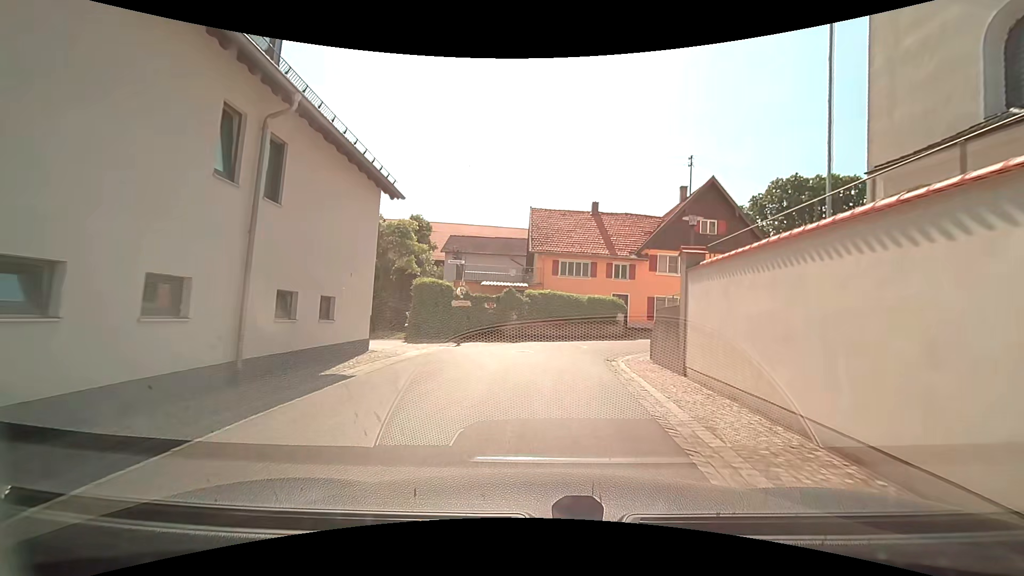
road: tertiary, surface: asphalt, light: Day
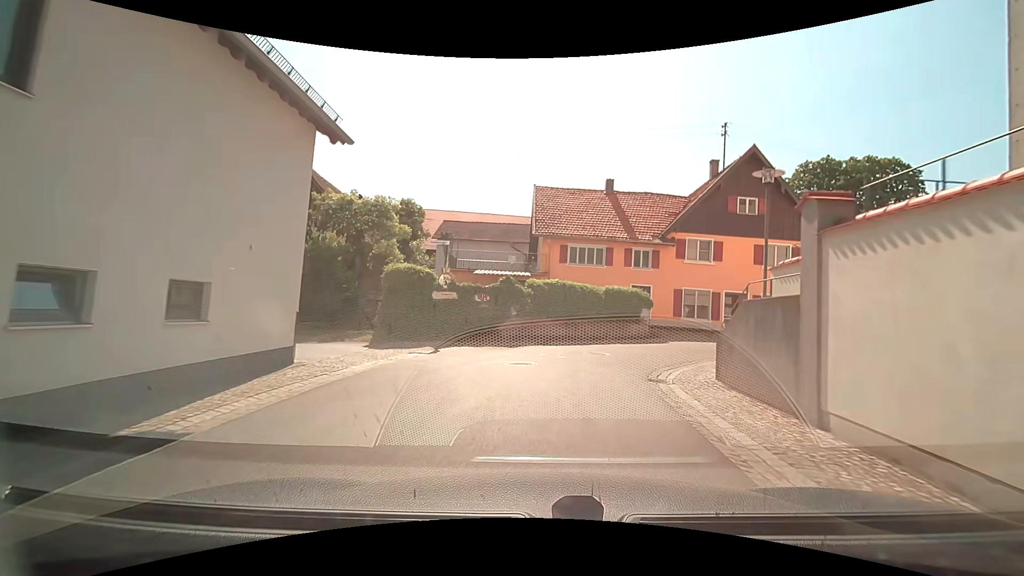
(-0.1, +5.2) m; -1°
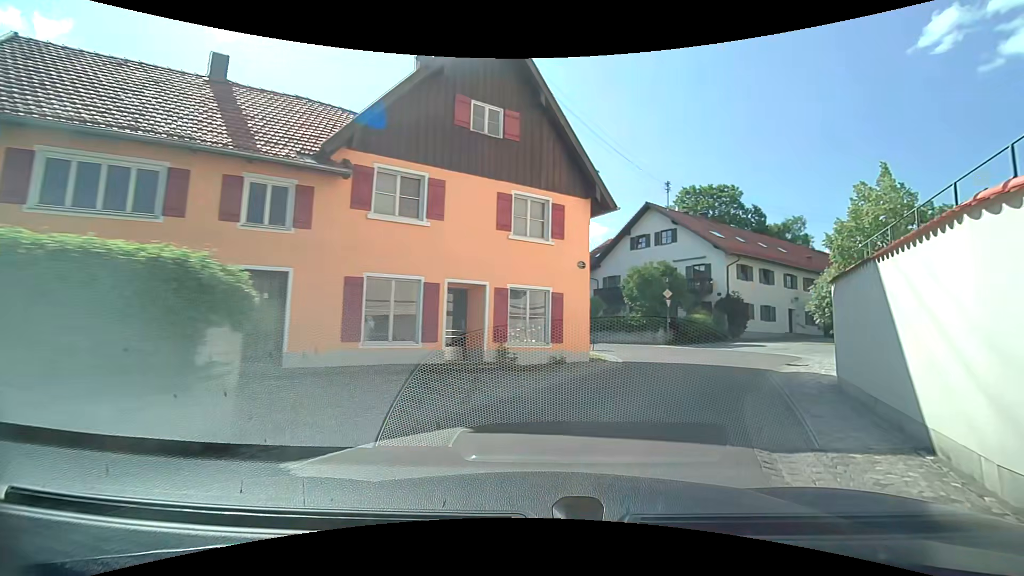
(+3.3, +15.7) m; +33°
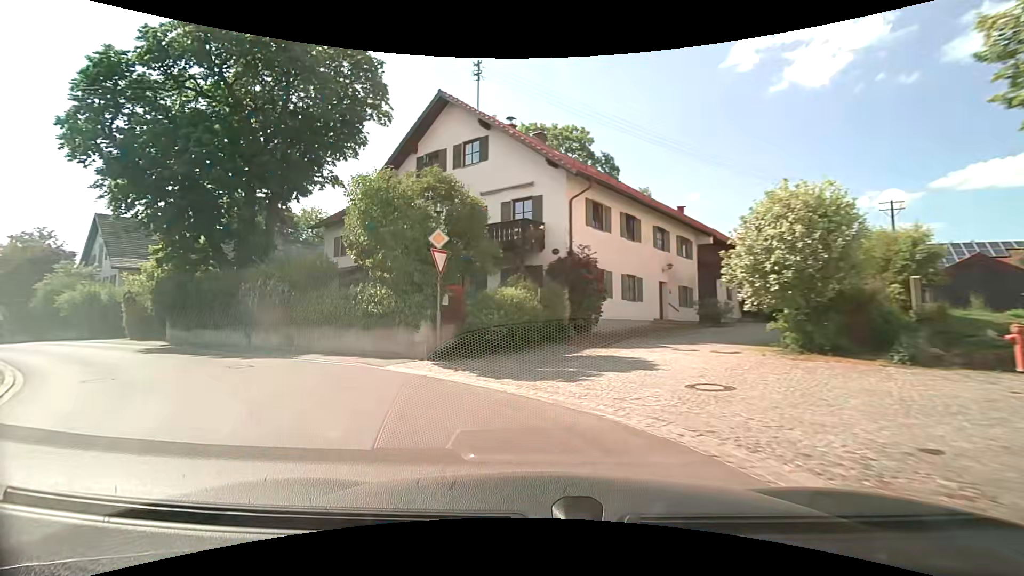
(+7.3, +18.8) m; +19°
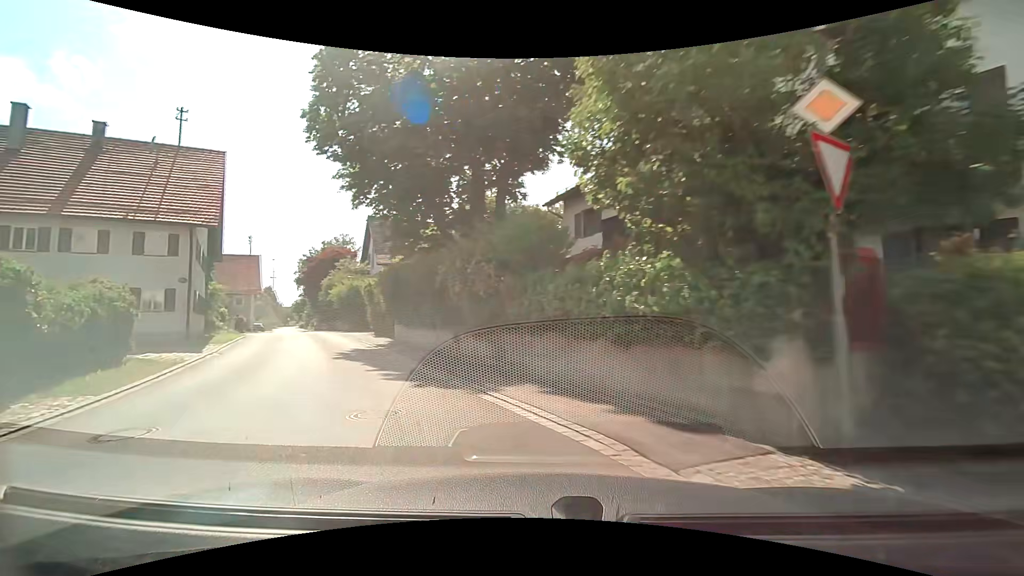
(-2.0, +8.4) m; -27°
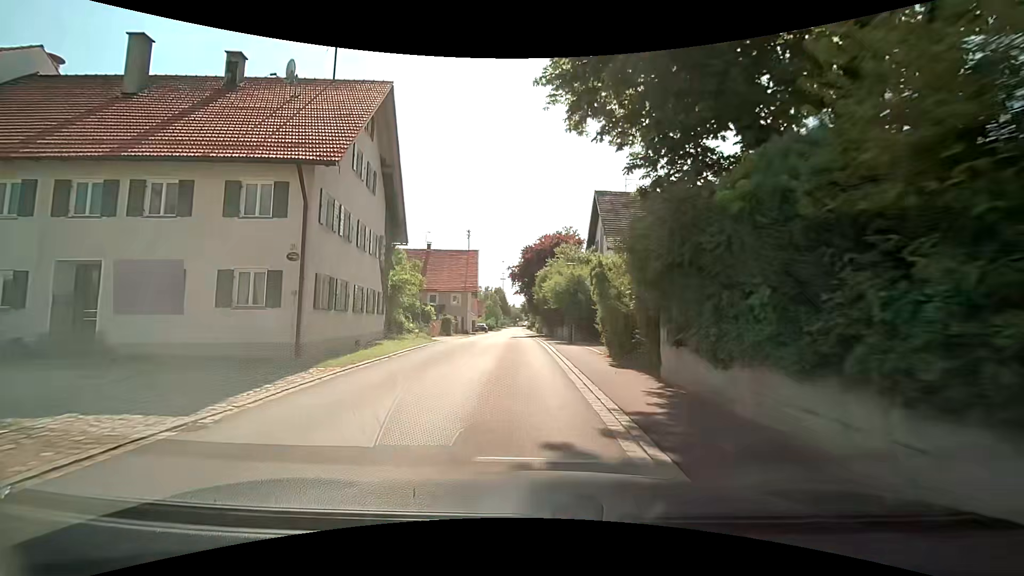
(-4.1, +13.3) m; -26°
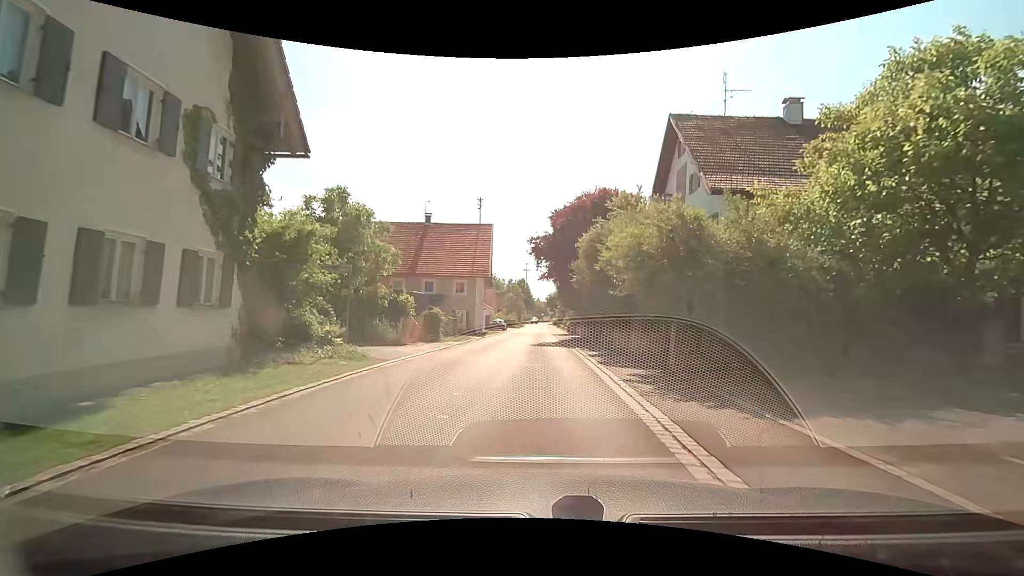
(-1.0, +15.3) m; -4°
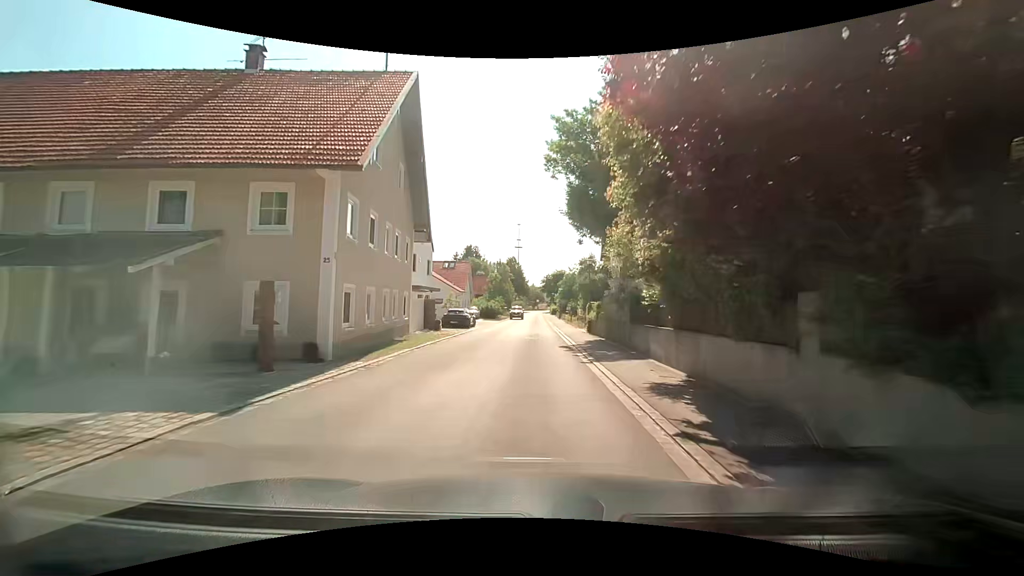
(+0.2, +29.3) m; +1°
(0, +10) (0, +20) (0, +30) (0, +40) (0, +50) (0, +60) (0, +70) (0, +80) (0, +90) (0, +100) m
